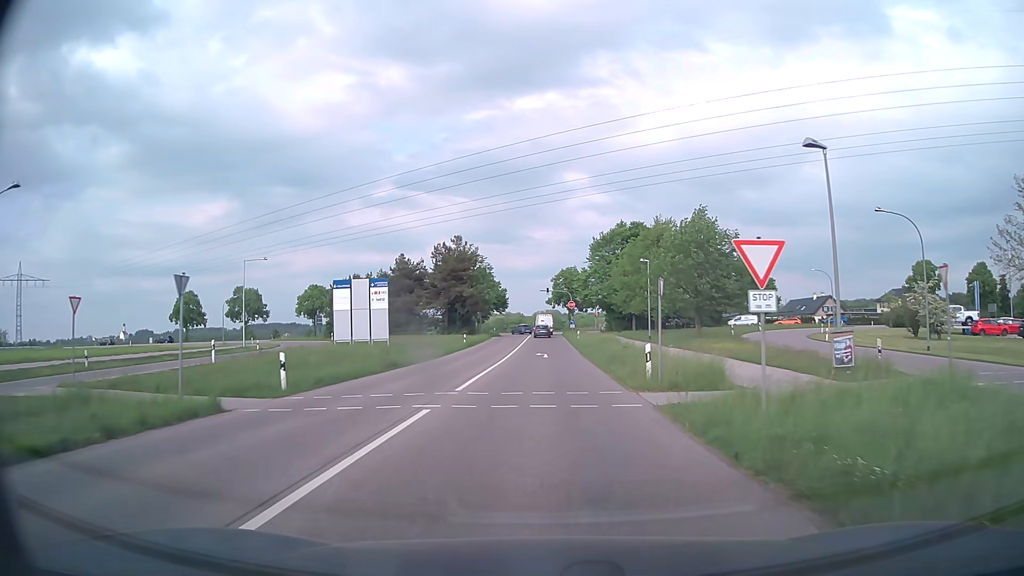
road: tertiary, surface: asphalt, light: Day
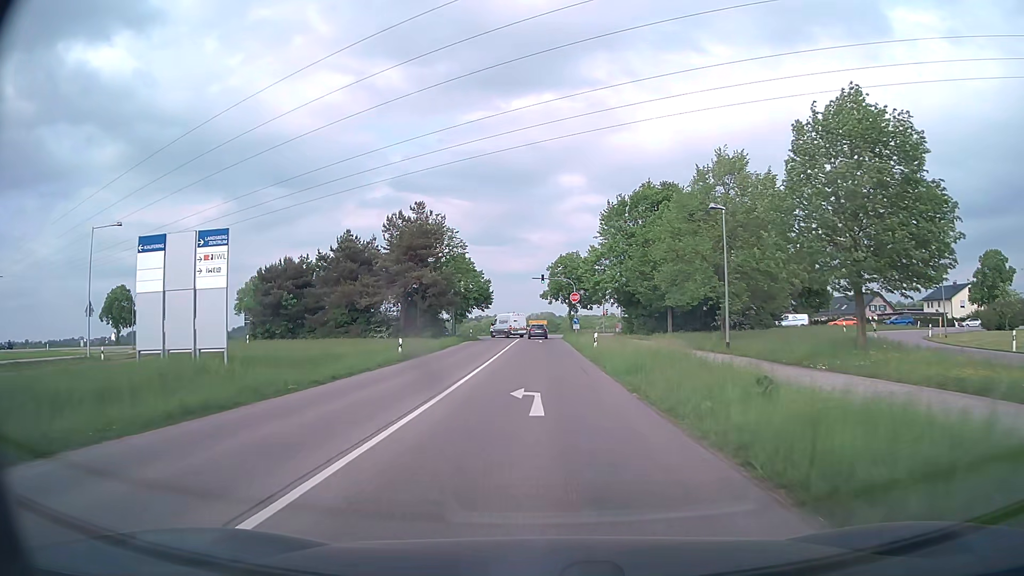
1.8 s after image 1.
(+0.1, +23.6) m; 0°
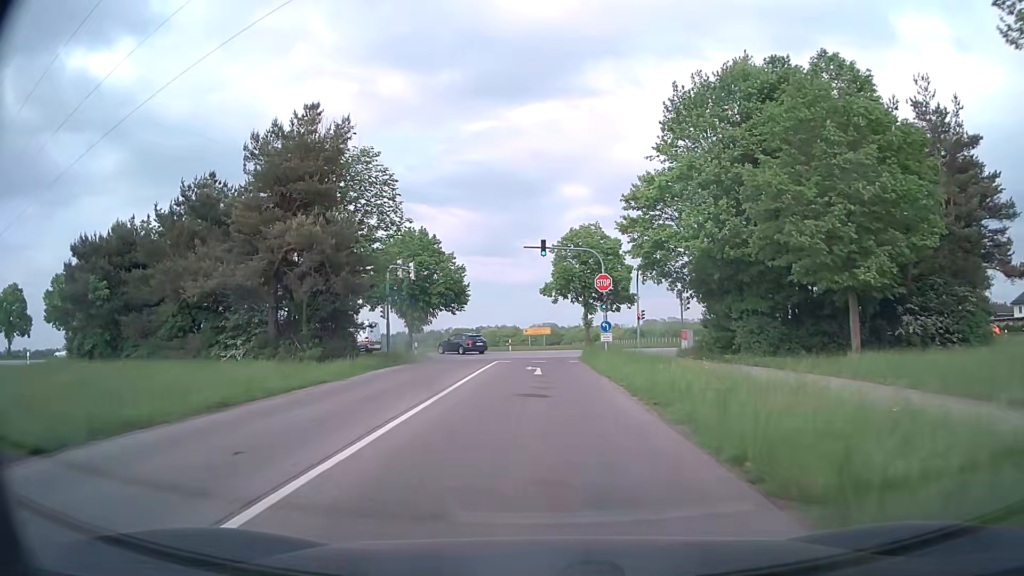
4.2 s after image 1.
(0.0, +30.3) m; 0°
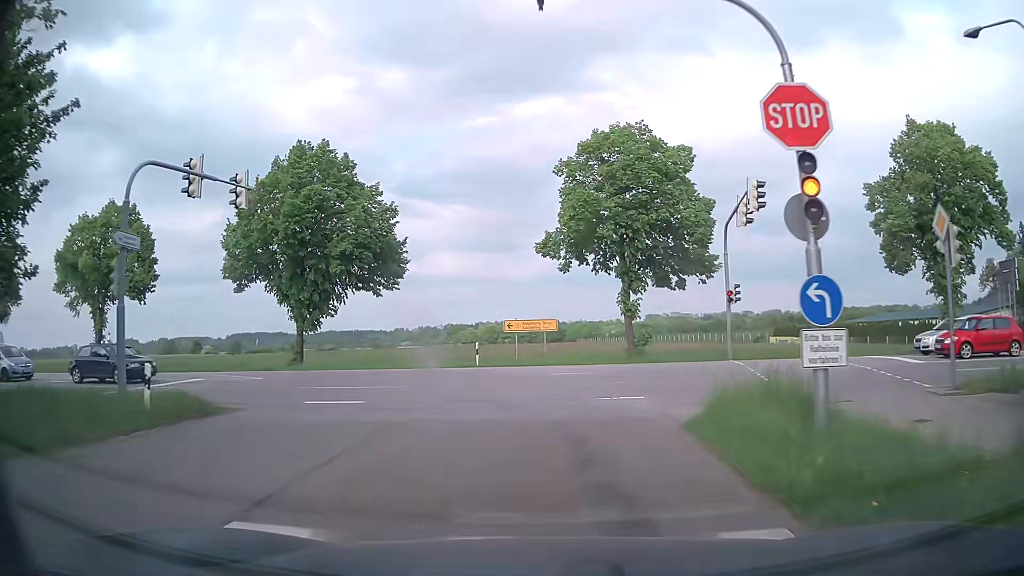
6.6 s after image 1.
(0.0, +27.2) m; 0°
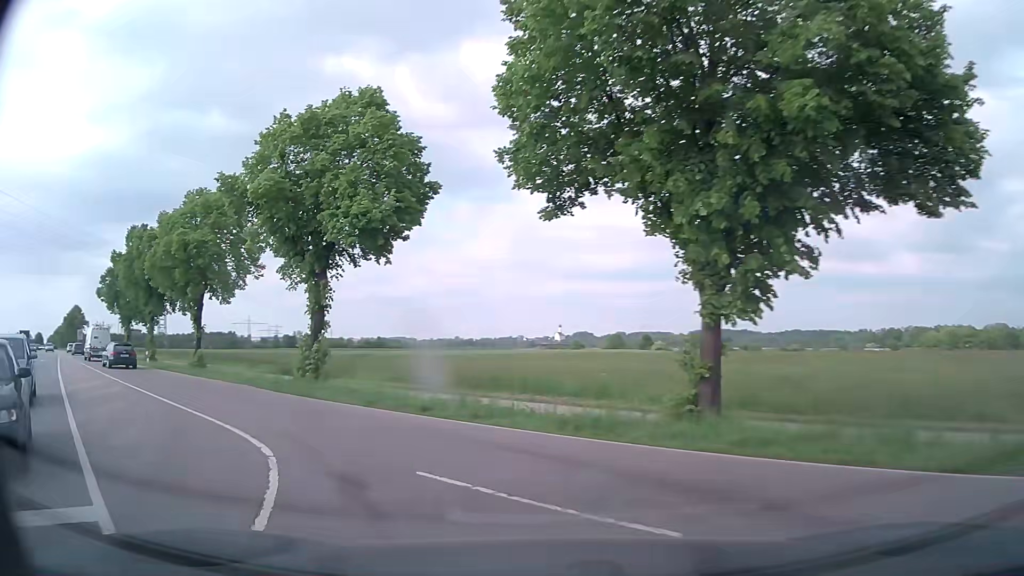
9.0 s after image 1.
(-5.4, +20.7) m; -38°
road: secondary
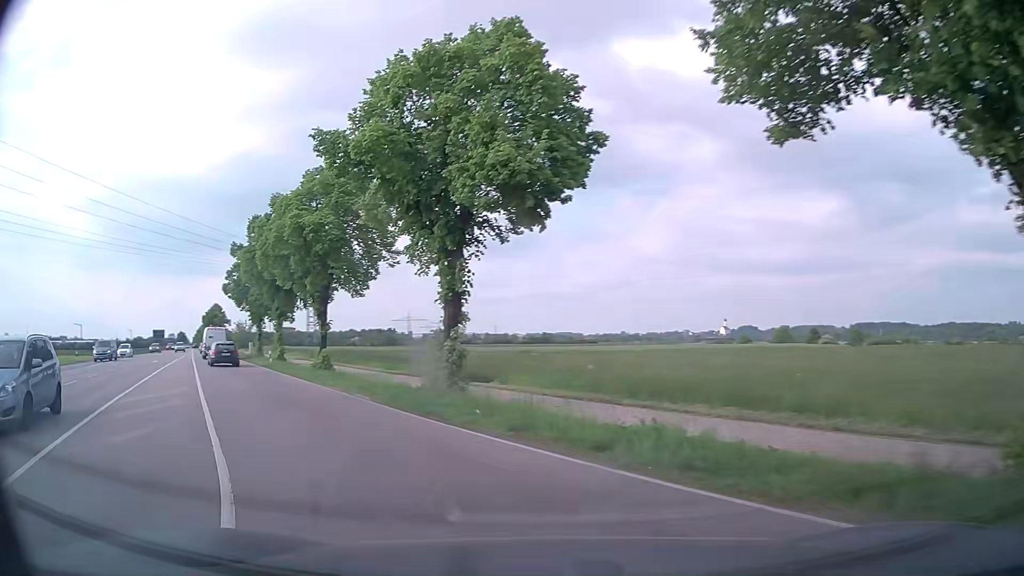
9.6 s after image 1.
(-0.6, +5.2) m; -13°
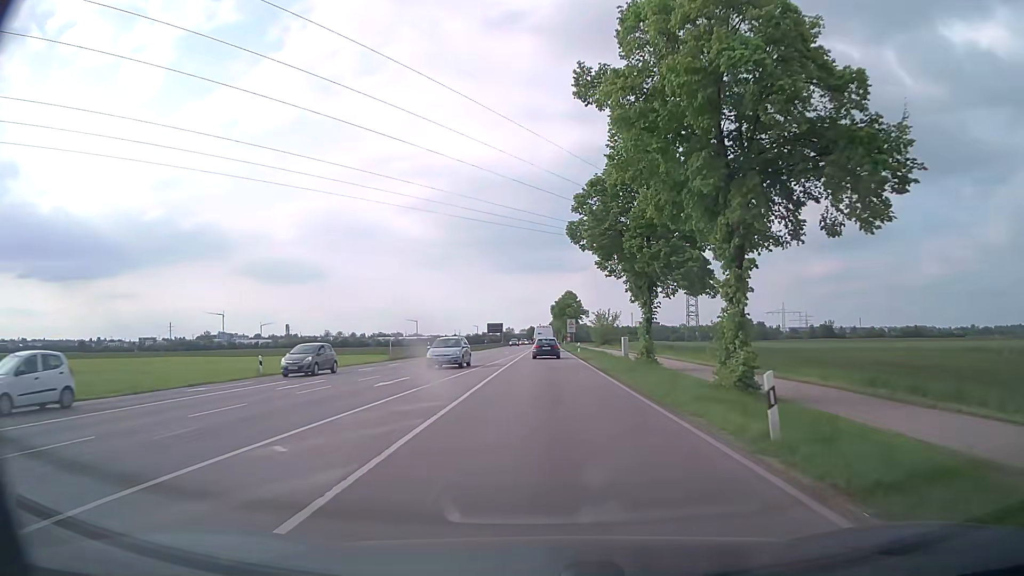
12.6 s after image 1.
(-14.3, +28.5) m; -33°
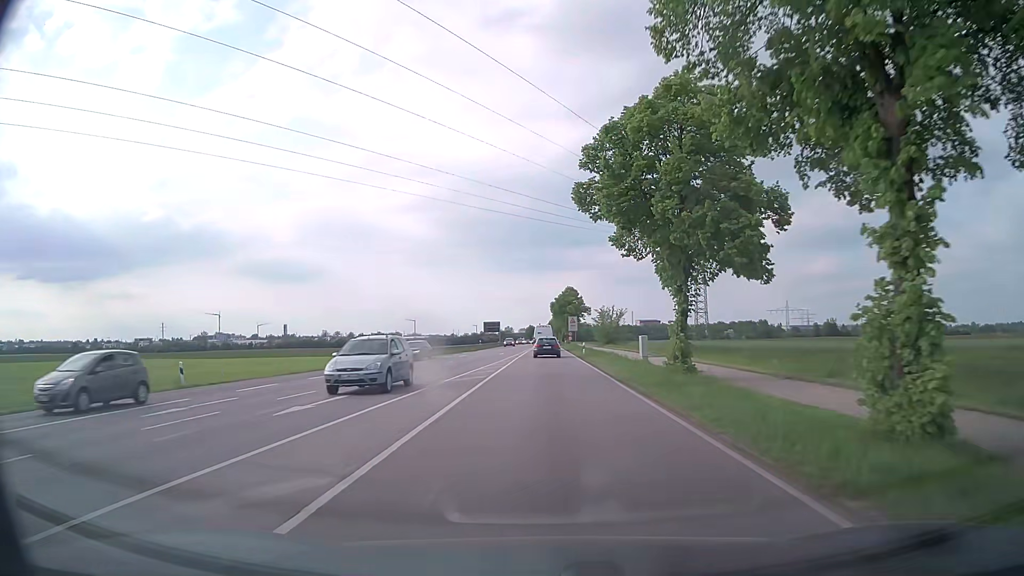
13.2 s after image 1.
(+0.1, +8.0) m; +1°
(0, +10) (0, +20) (0, +30) (0, +40) (0, +50) (0, +60) (0, +70) (0, +80) (0, +90) (0, +100) m
